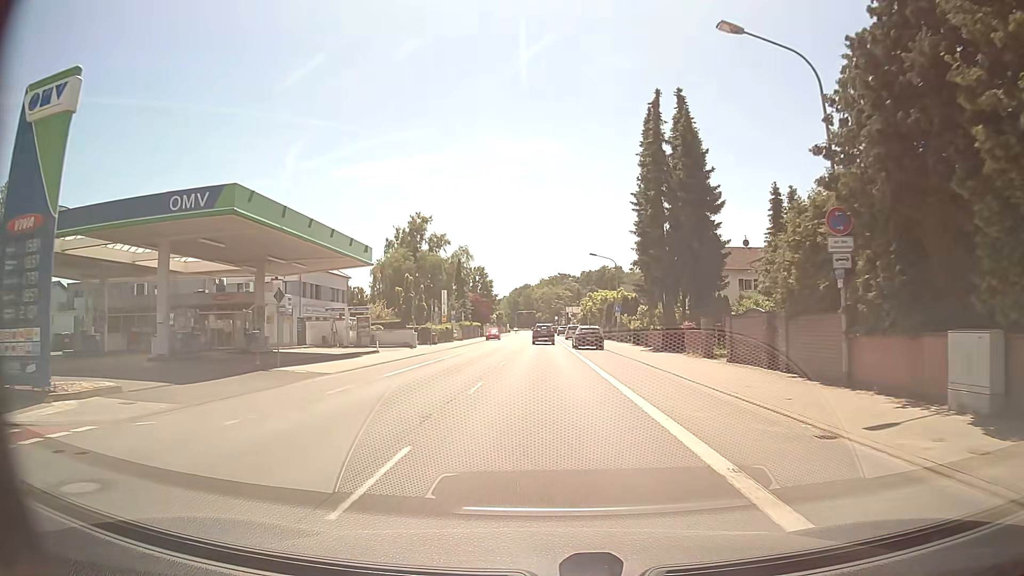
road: primary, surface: asphalt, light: Day
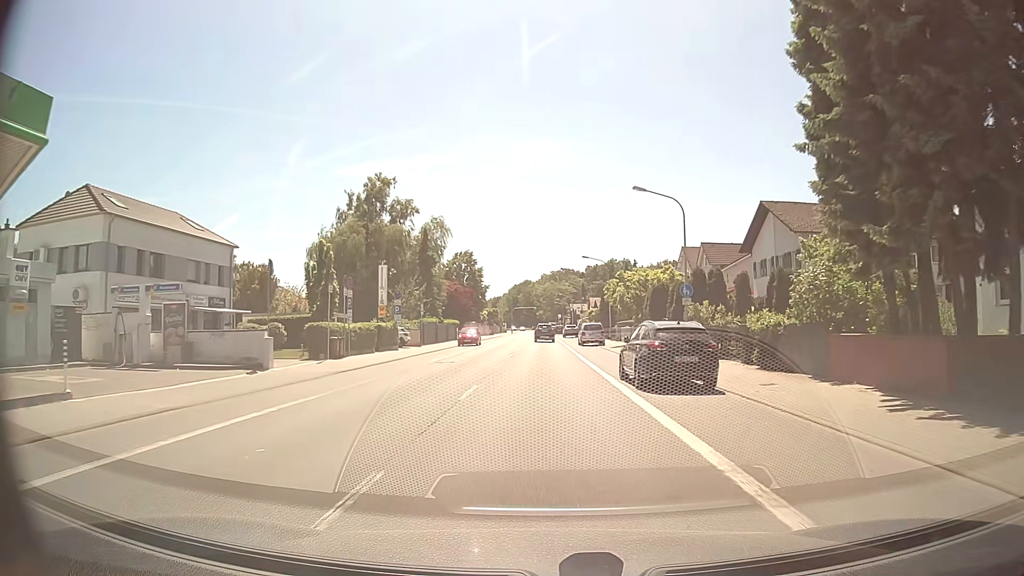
(0.0, +27.7) m; 0°
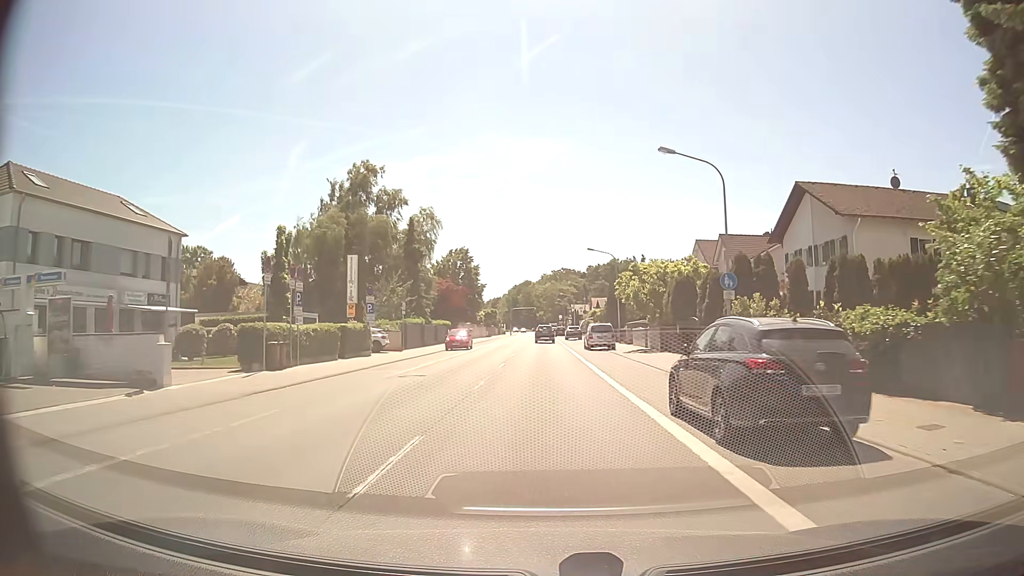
(0.0, +7.1) m; 0°
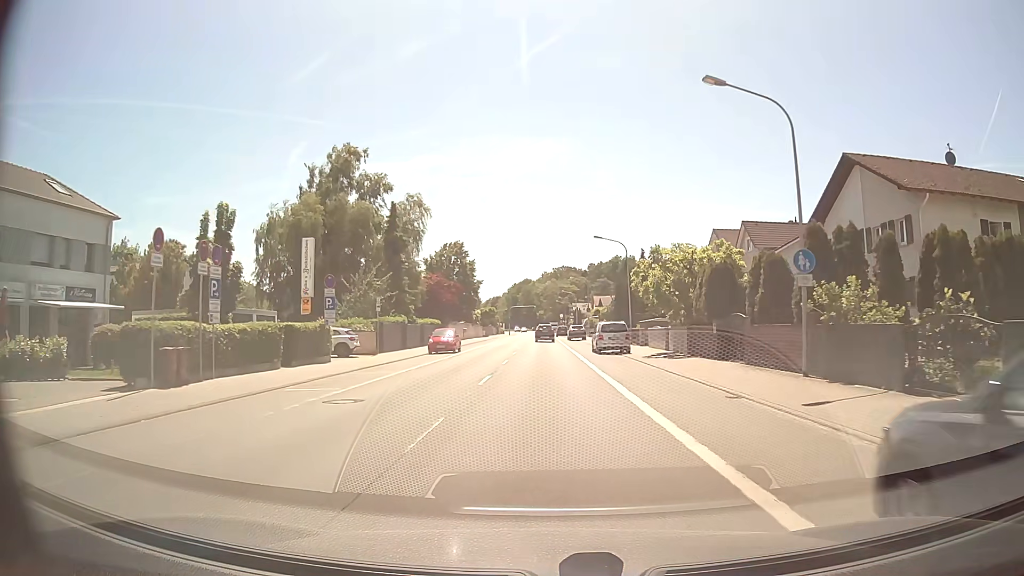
(0.0, +7.1) m; 0°
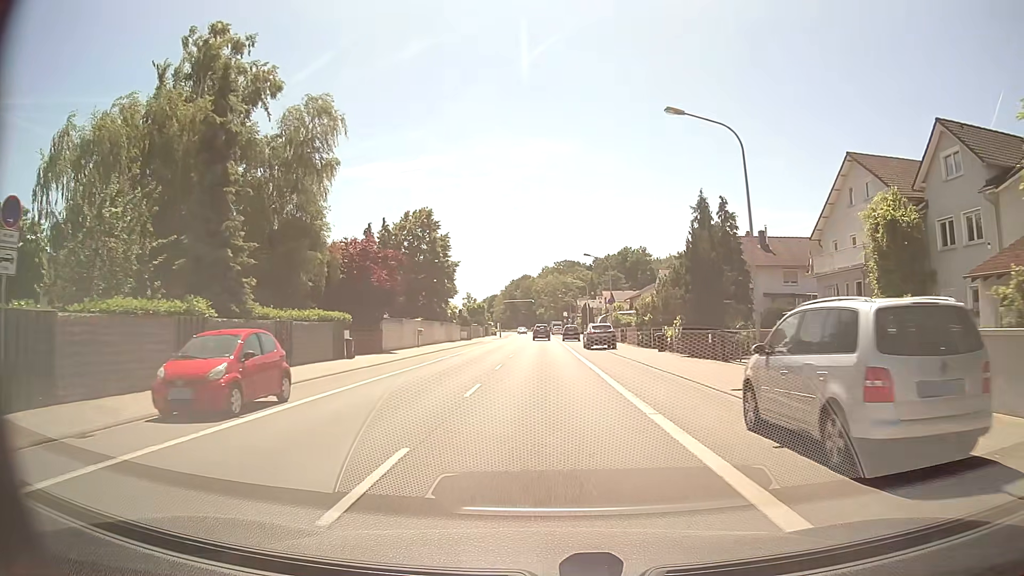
(0.0, +29.0) m; 0°
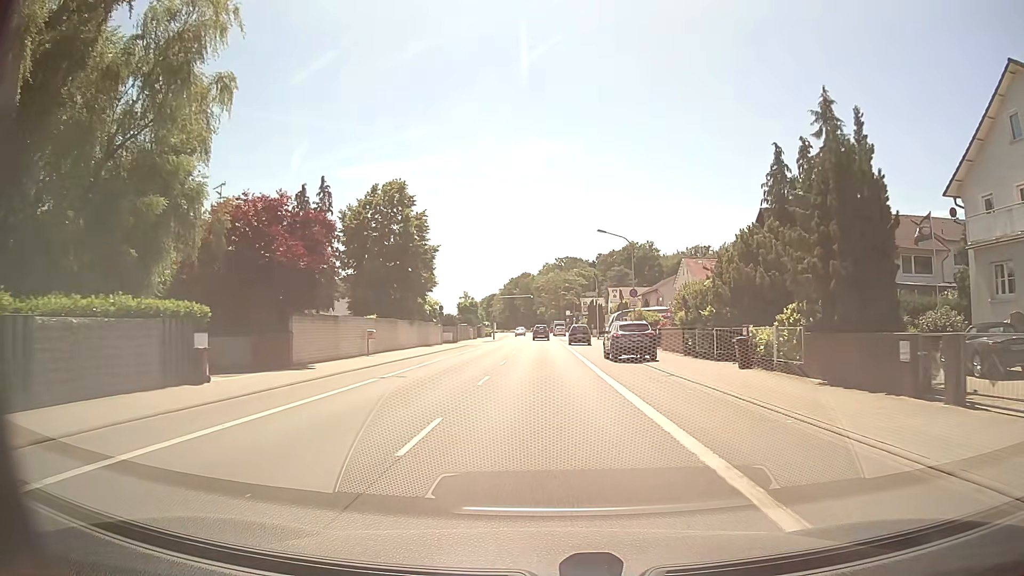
(0.0, +14.8) m; 0°
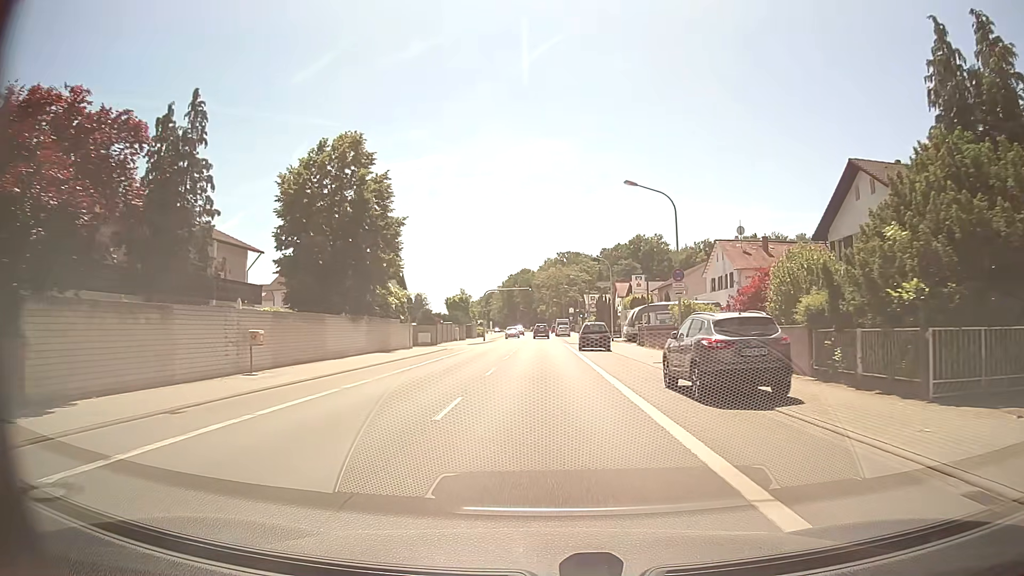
(0.0, +15.0) m; 0°
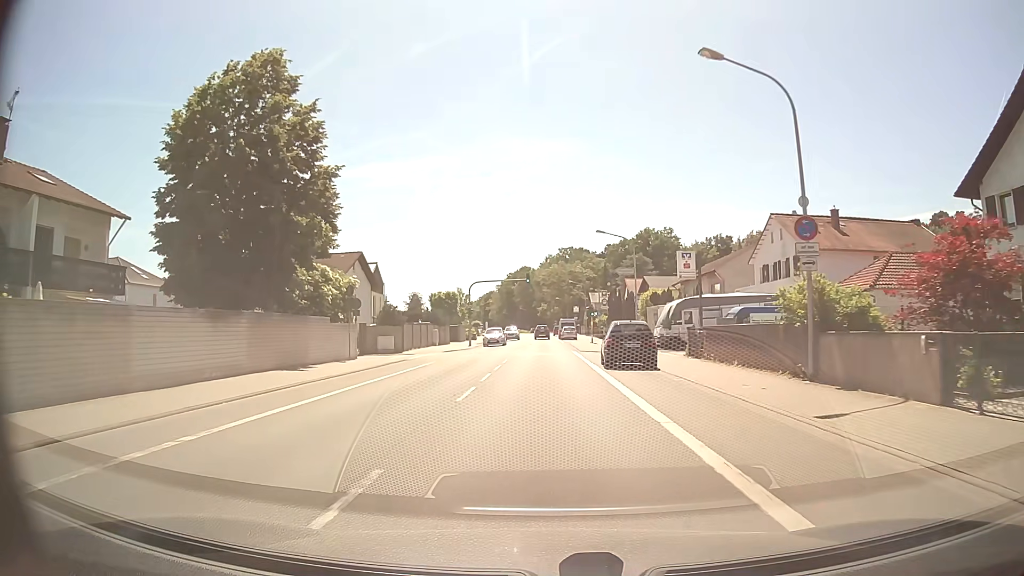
(0.0, +15.2) m; 0°
(0, +10) (0, +20) (0, +30) (0, +40) (0, +50) (0, +60) (0, +70) (-1, +80) (-1, +90) (-1, +100) m
